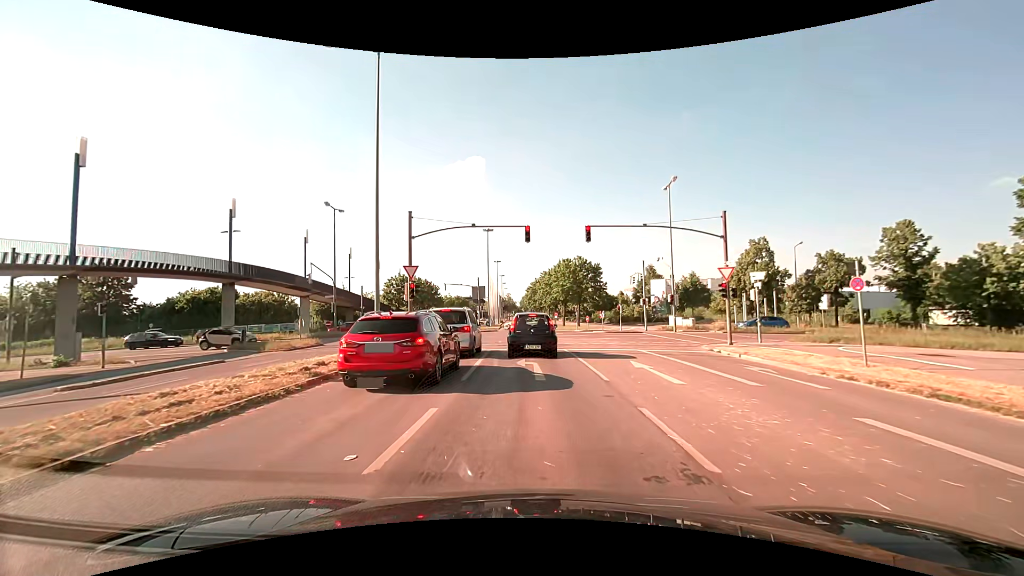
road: tertiary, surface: asphalt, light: Day
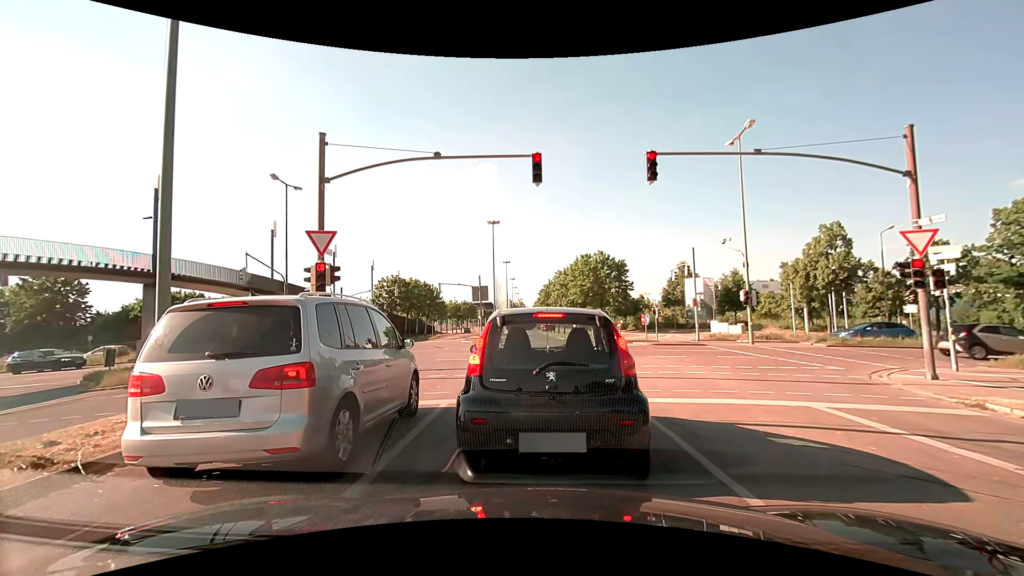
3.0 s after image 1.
(-0.1, +11.1) m; -2°
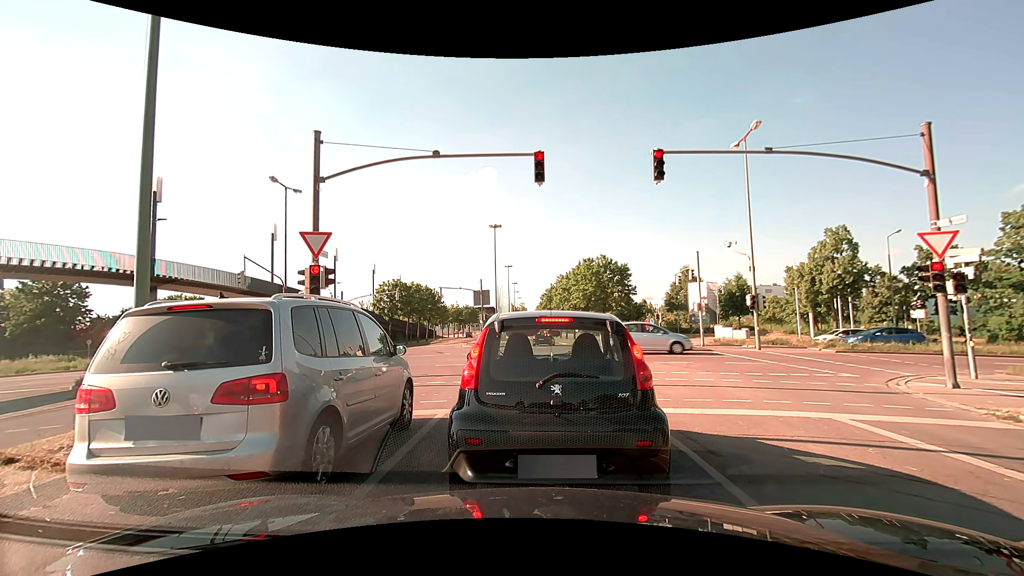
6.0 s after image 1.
(0.0, +0.6) m; 0°
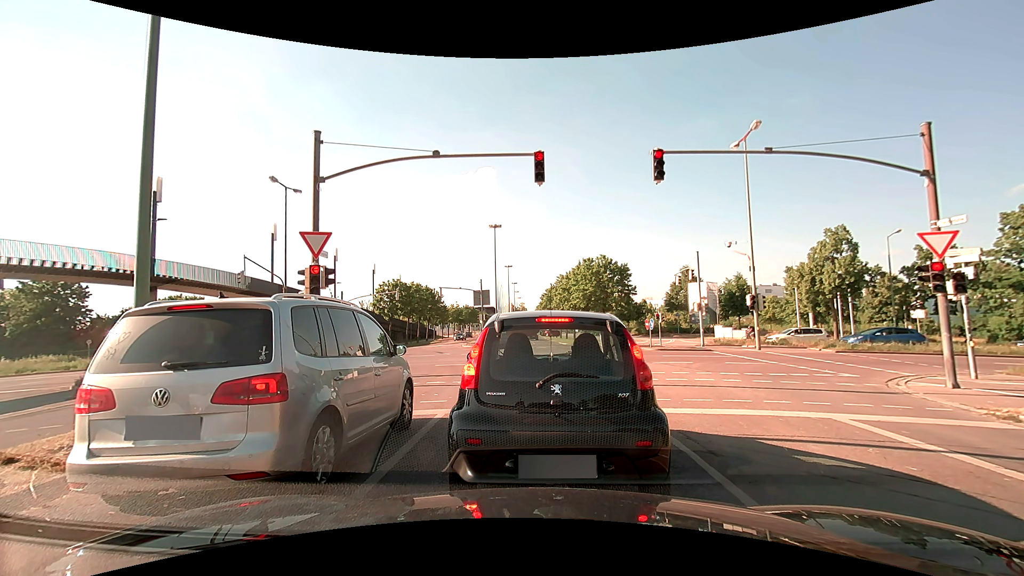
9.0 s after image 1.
(0.0, 0.0) m; 0°
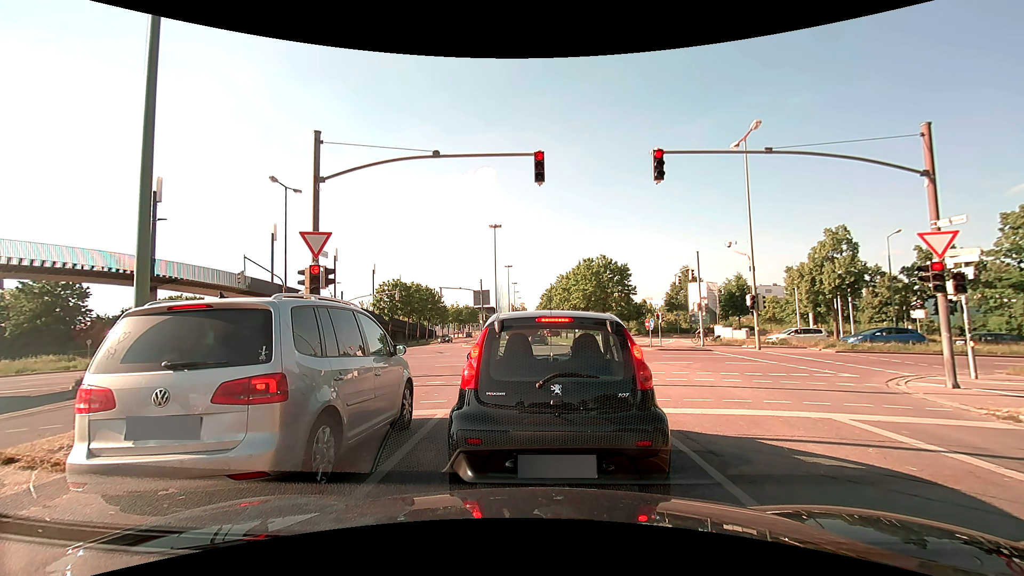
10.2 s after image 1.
(0.0, 0.0) m; 0°
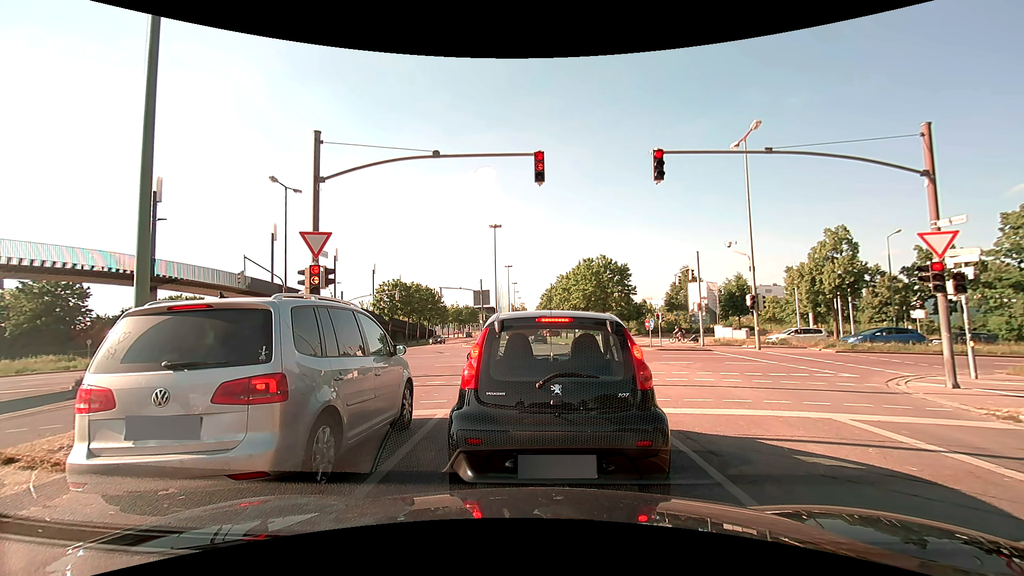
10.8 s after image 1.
(0.0, 0.0) m; 0°
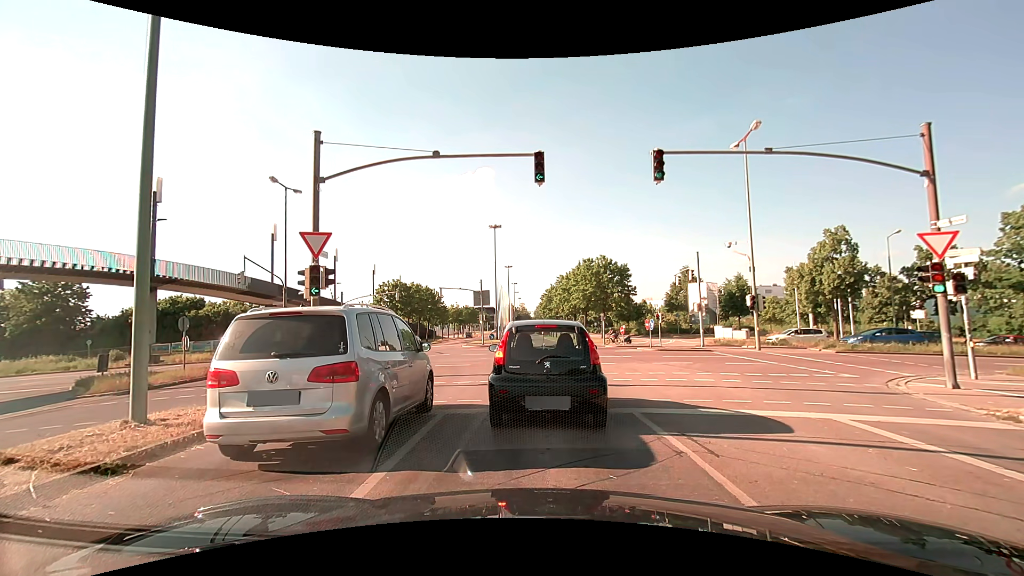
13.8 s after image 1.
(0.0, 0.0) m; 0°
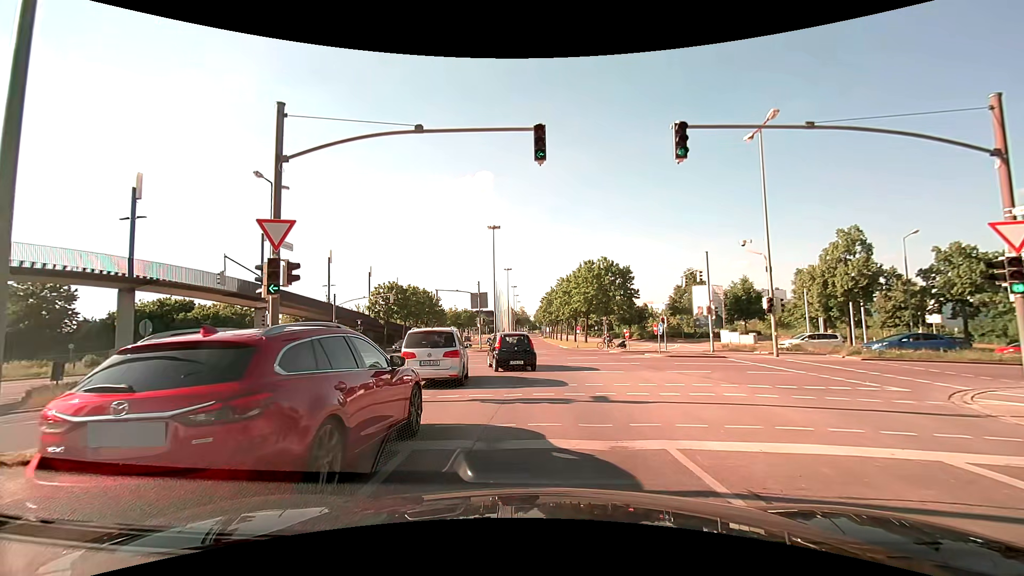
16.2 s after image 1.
(0.0, +2.3) m; +1°
(0, +10) (-1, +20) (-4, +29) (-10, +37) (-18, +42) (-28, +44) (-38, +44) (-48, +45) (-58, +45) (-68, +44) m
